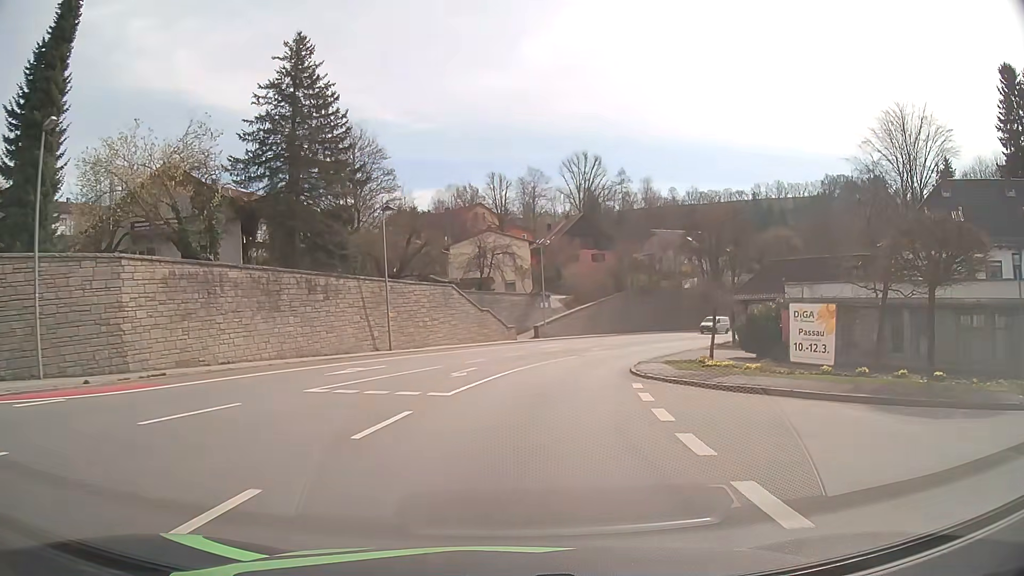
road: primary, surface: asphalt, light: Day
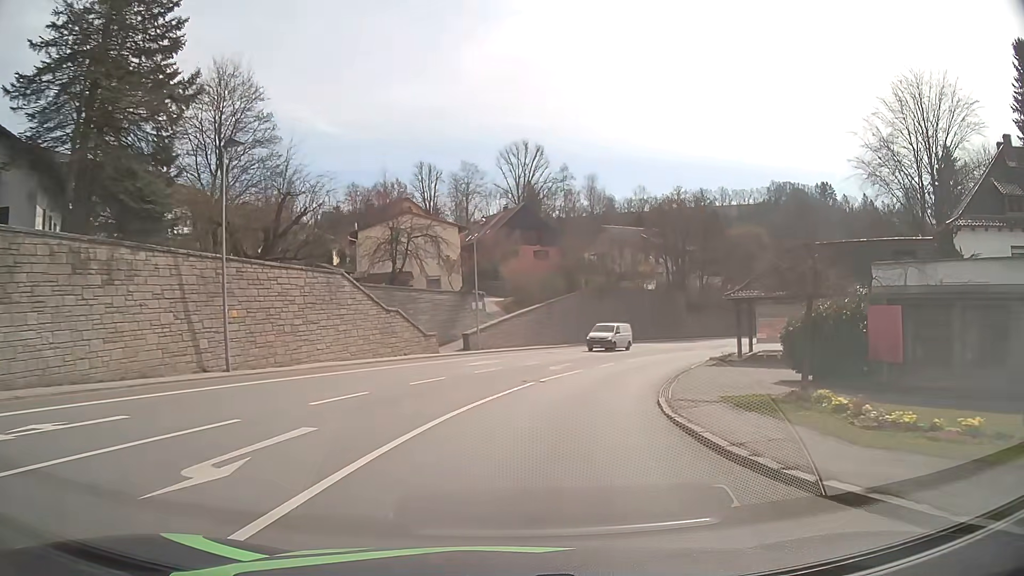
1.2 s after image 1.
(+0.6, +15.1) m; +5°
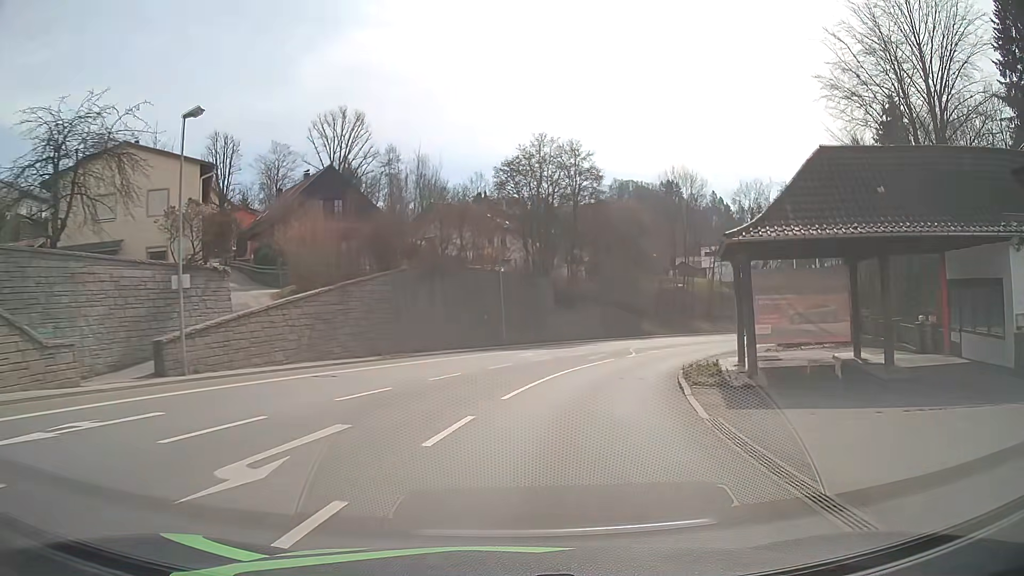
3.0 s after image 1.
(+2.8, +22.3) m; +14°
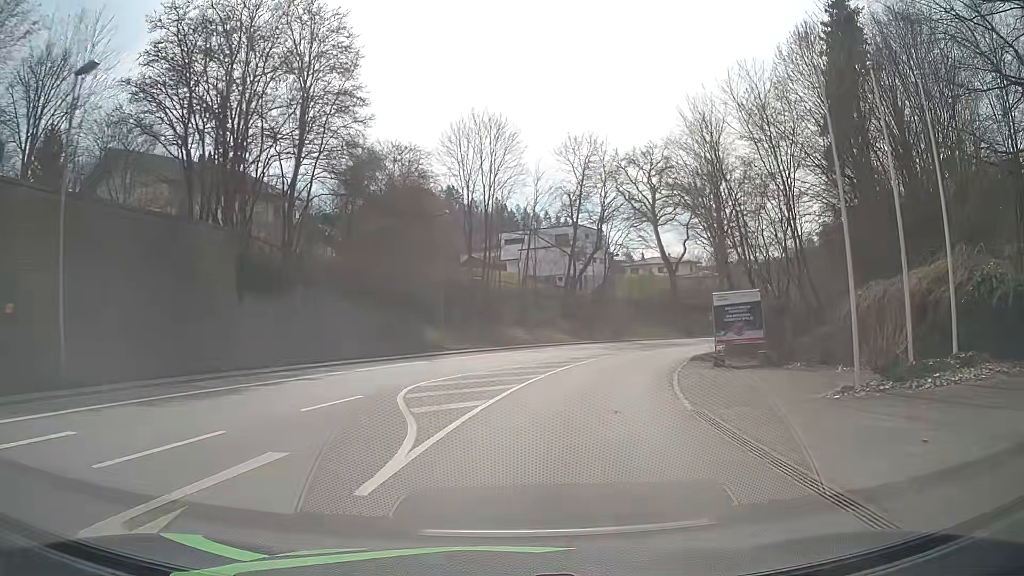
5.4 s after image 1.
(+5.1, +29.4) m; +19°
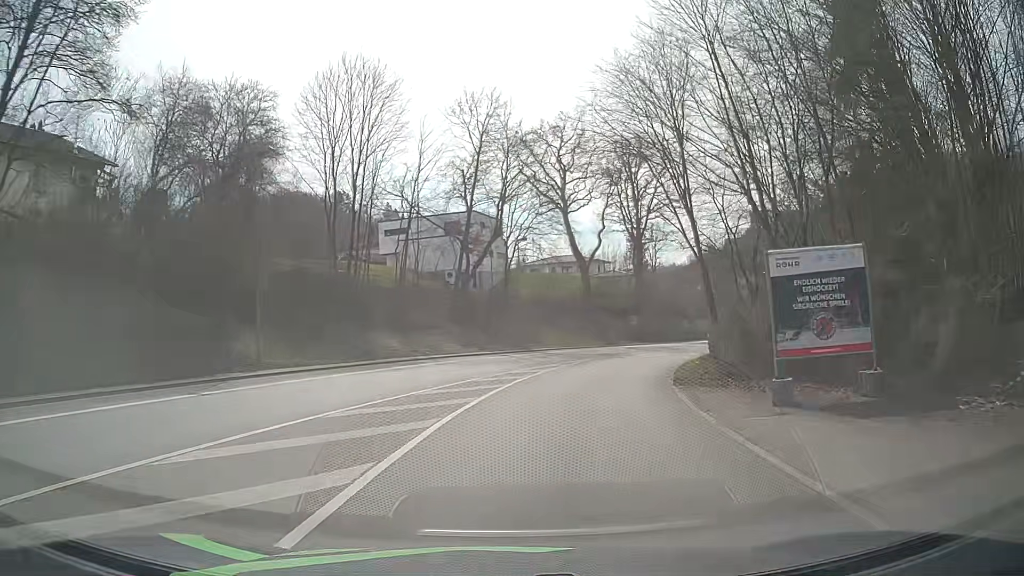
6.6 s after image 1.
(+1.2, +15.3) m; +9°
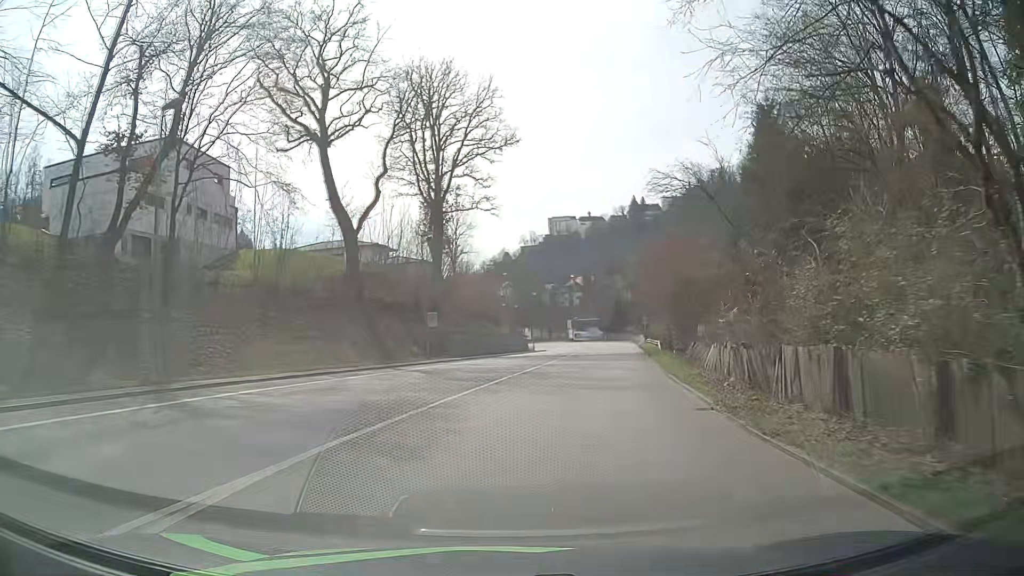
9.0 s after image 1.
(+4.7, +31.0) m; +18°
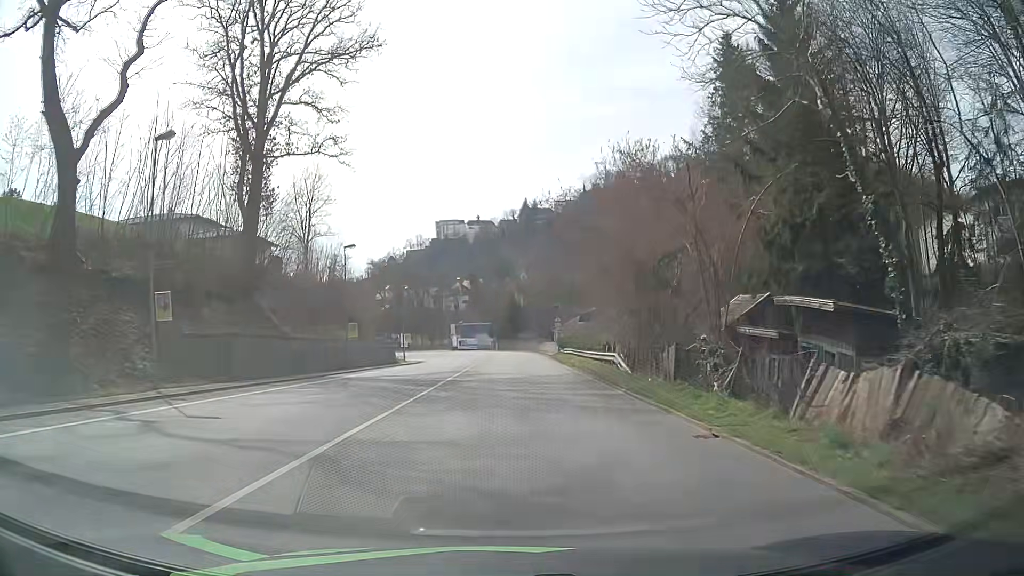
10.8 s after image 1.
(+2.4, +23.2) m; +9°
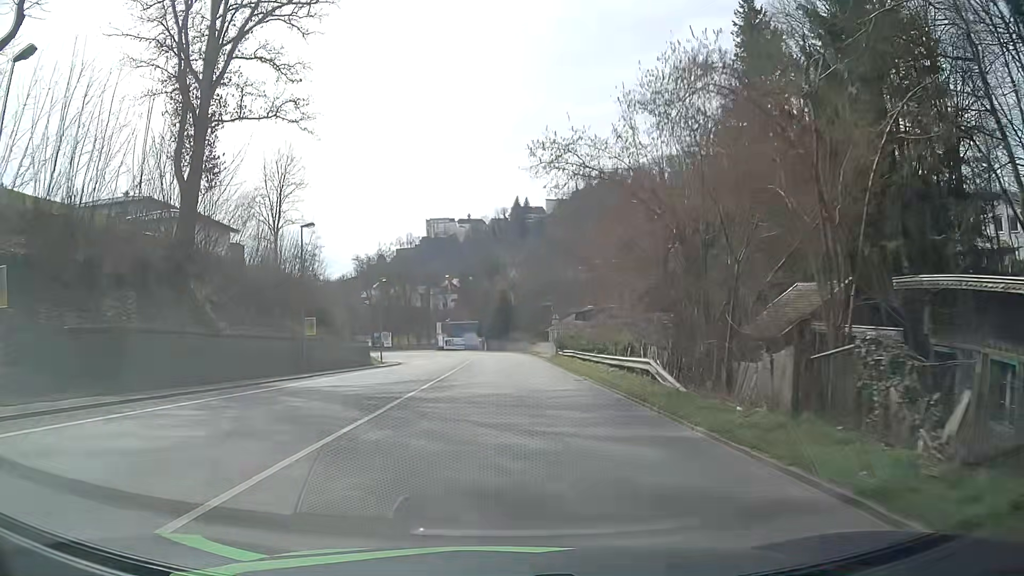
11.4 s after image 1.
(+0.2, +7.9) m; +2°
(0, +10) (0, +20) (0, +30) (0, +40) (0, +50) (-1, +60) (-2, +70) (-4, +80) (-6, +89) (-11, +98) m
